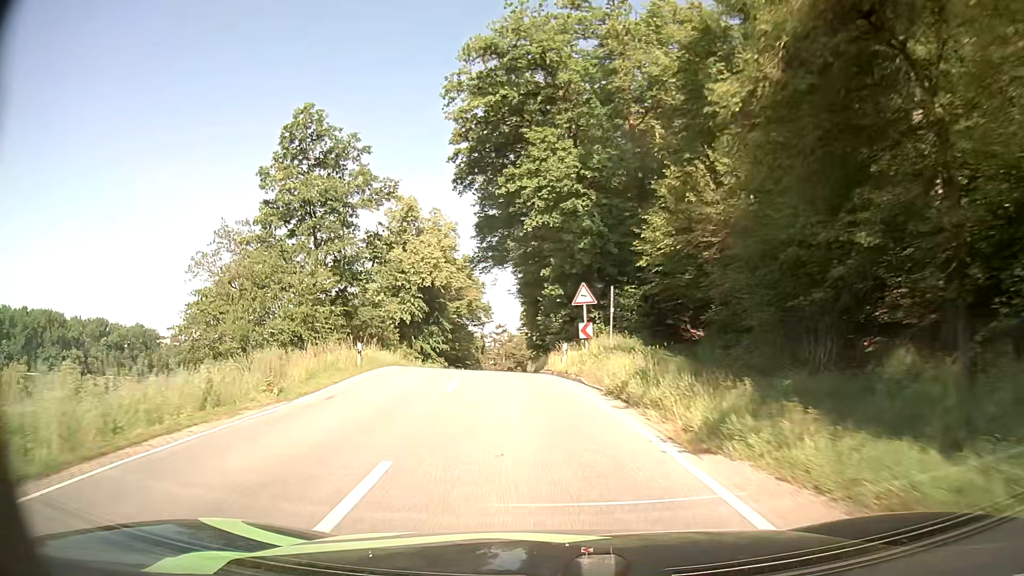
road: secondary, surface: asphalt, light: Day
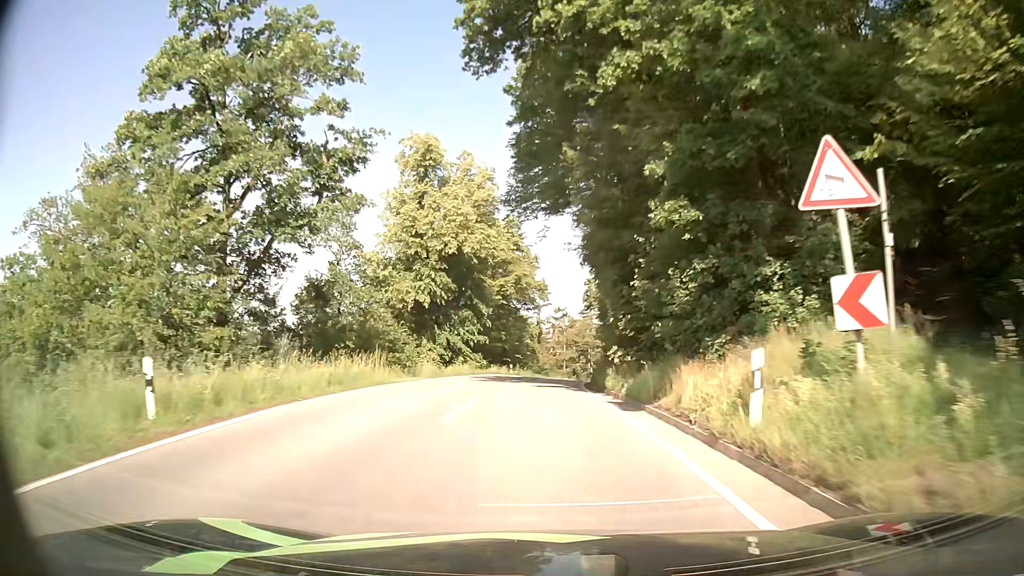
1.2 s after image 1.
(-1.0, +17.4) m; -6°
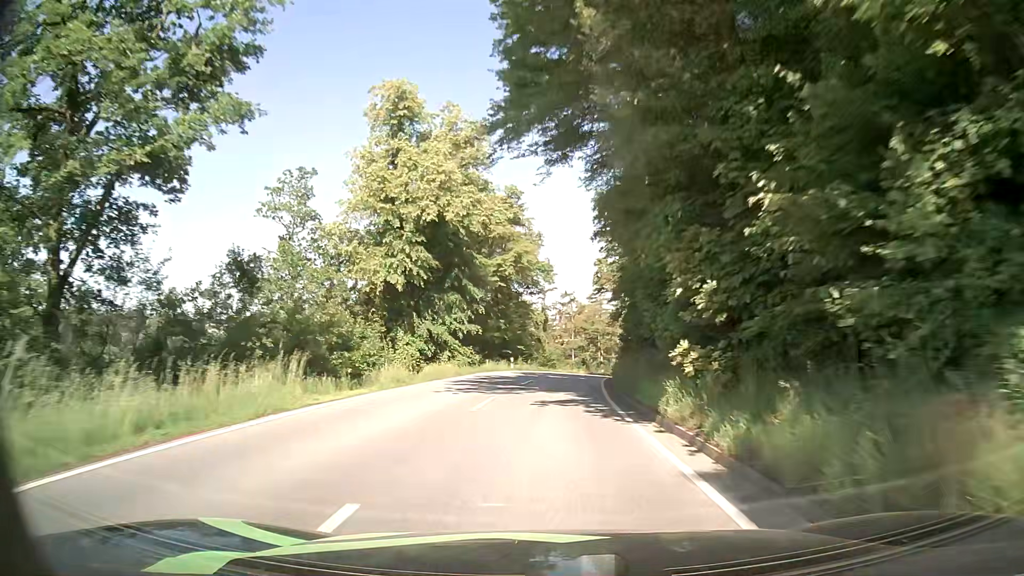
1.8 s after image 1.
(-0.1, +8.8) m; -1°
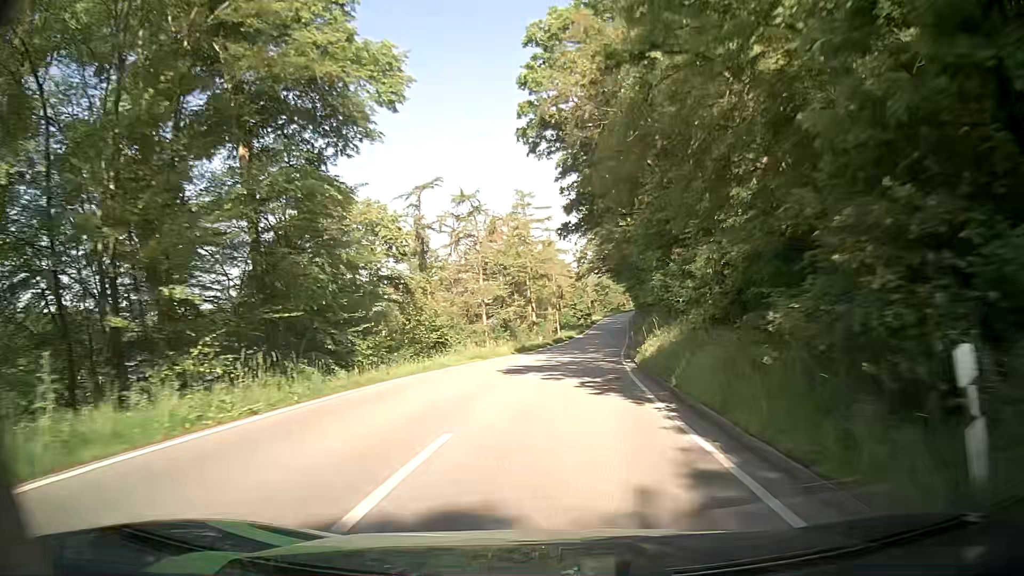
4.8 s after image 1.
(+2.0, +44.3) m; +6°
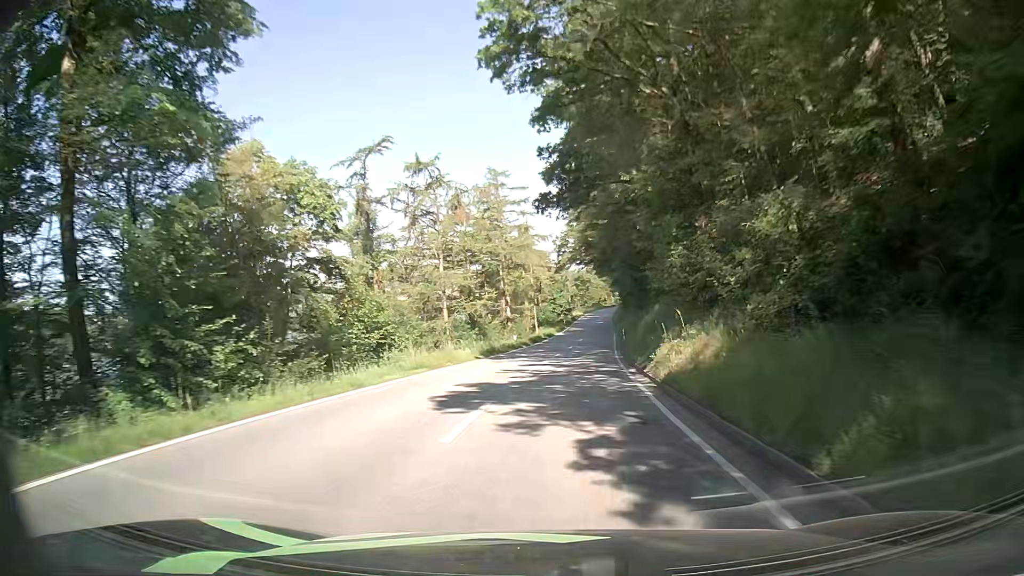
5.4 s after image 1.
(+0.2, +8.7) m; +2°
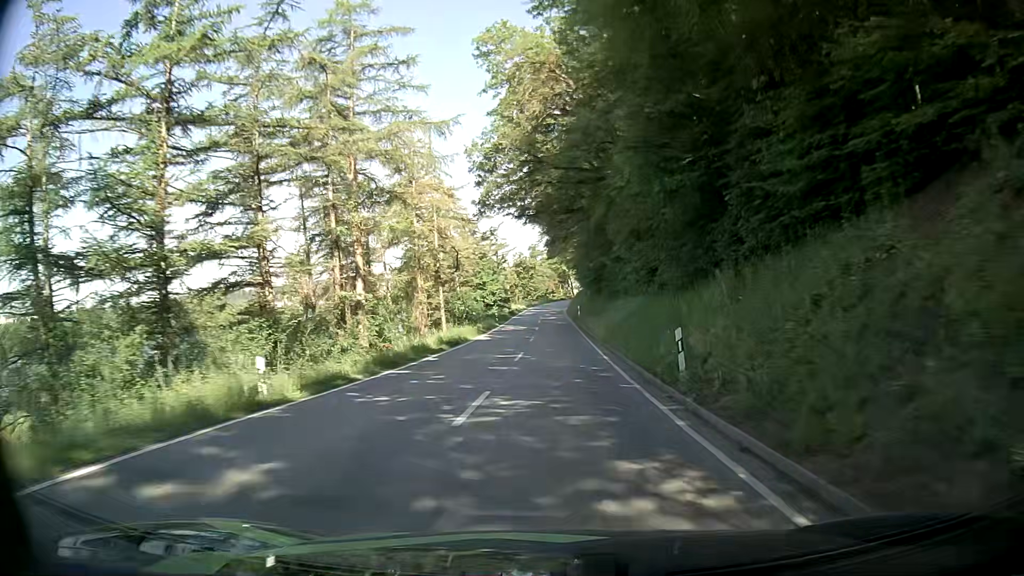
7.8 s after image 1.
(+1.7, +34.8) m; +5°
